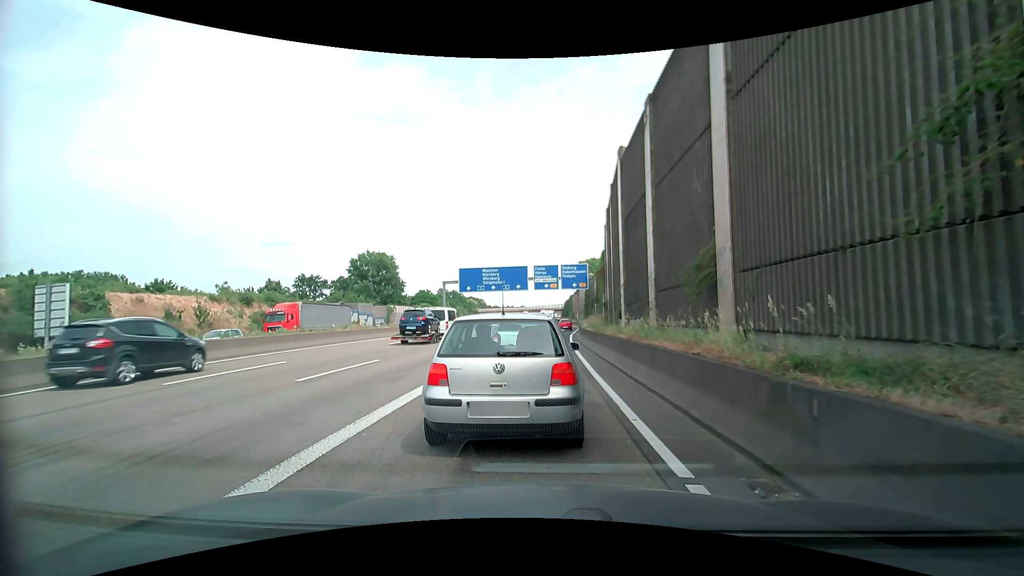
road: motorway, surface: asphalt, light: Day
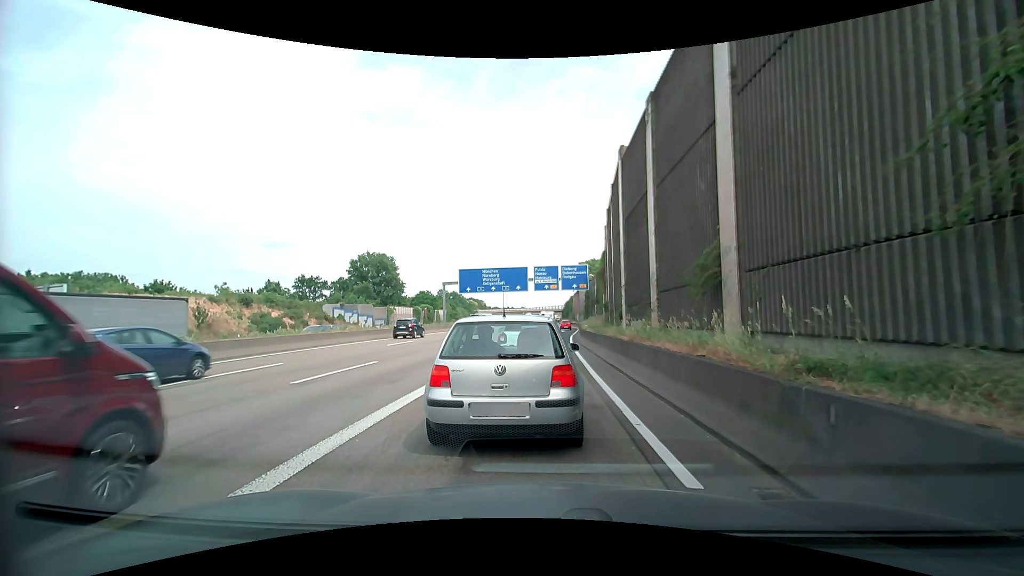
(0.0, +0.2) m; 0°
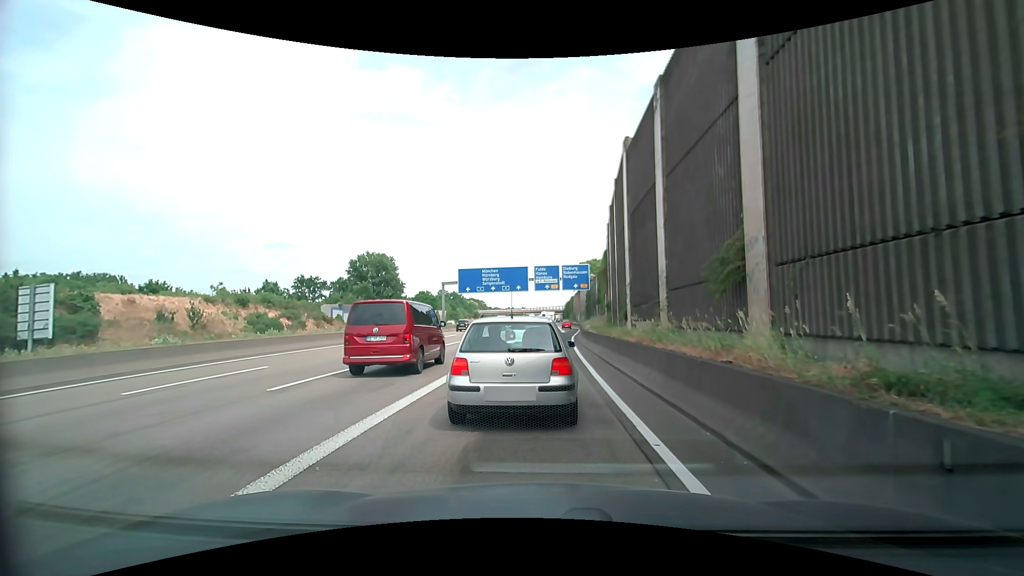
(0.0, +1.1) m; 0°
